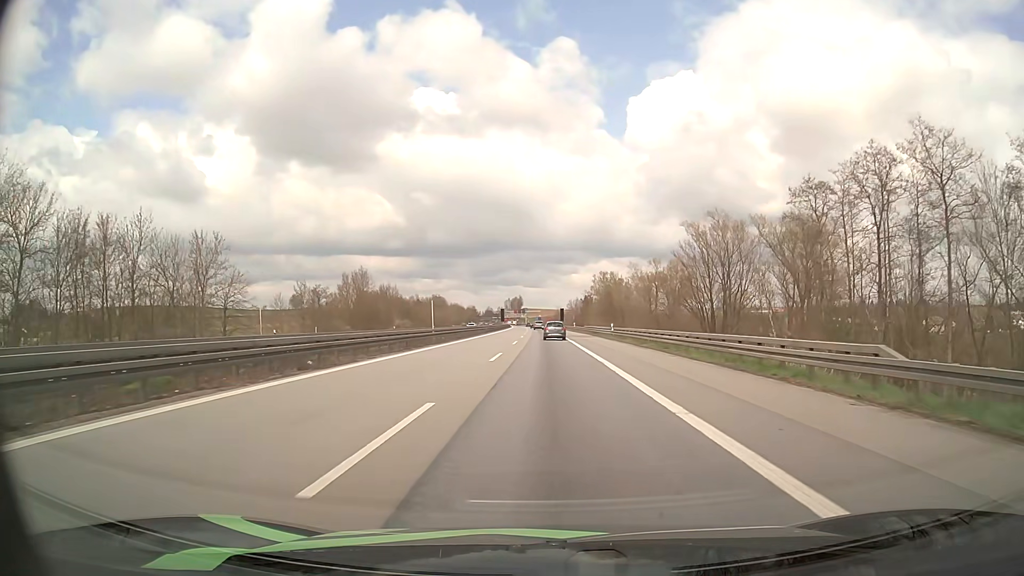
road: motorway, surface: asphalt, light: Day
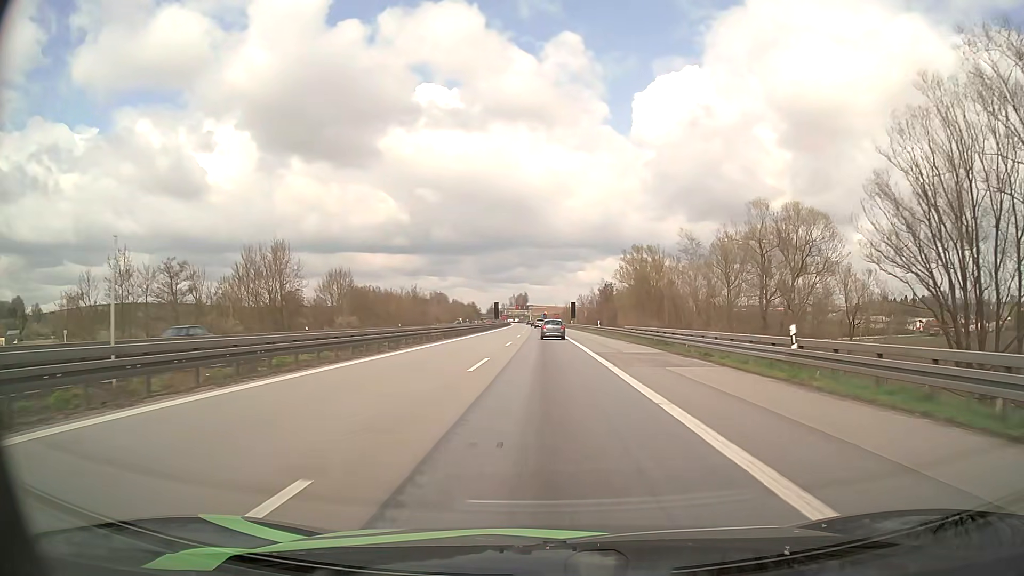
(-0.2, +41.8) m; -1°
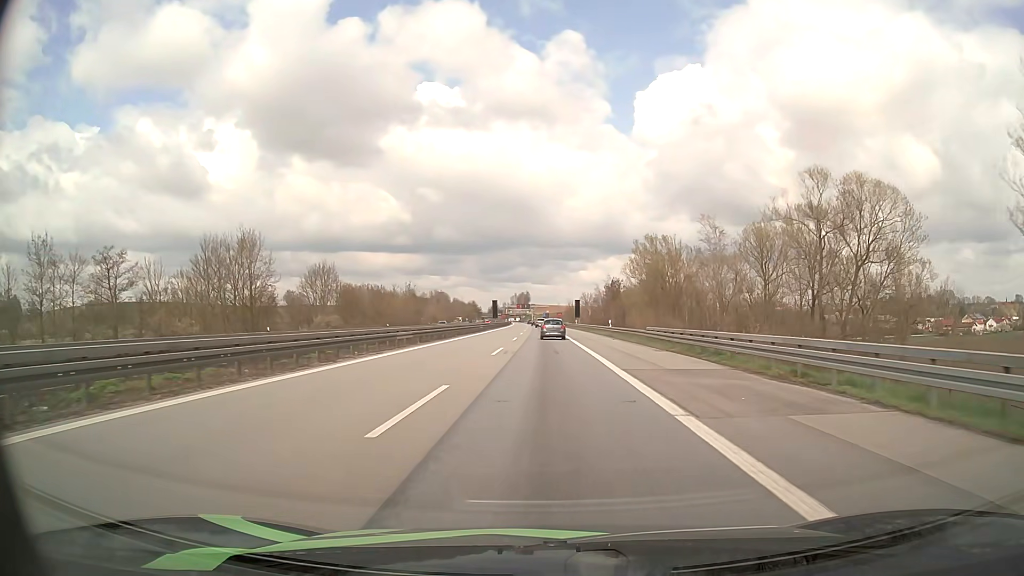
(0.0, +10.0) m; 0°
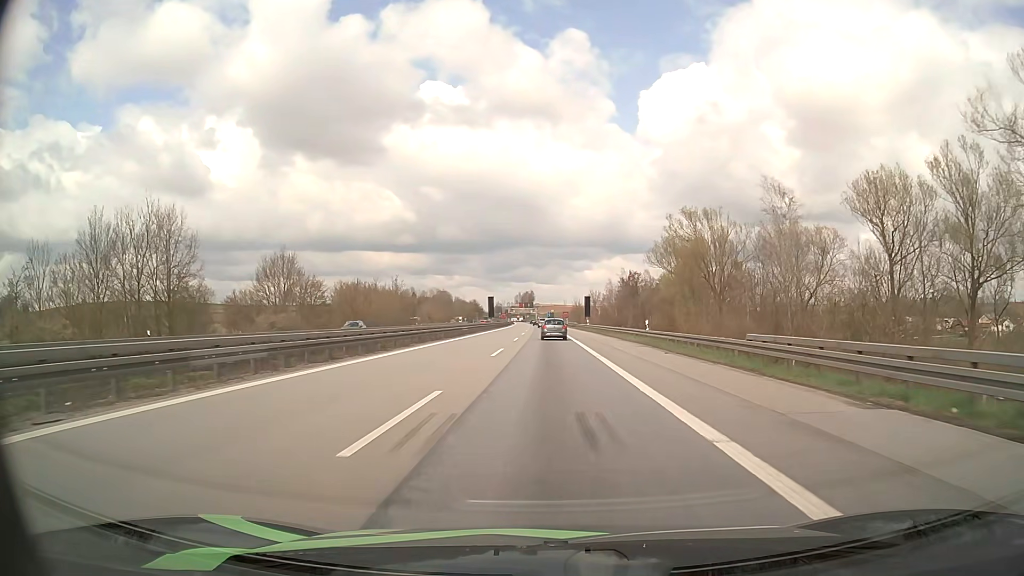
(-0.1, +19.2) m; 0°
